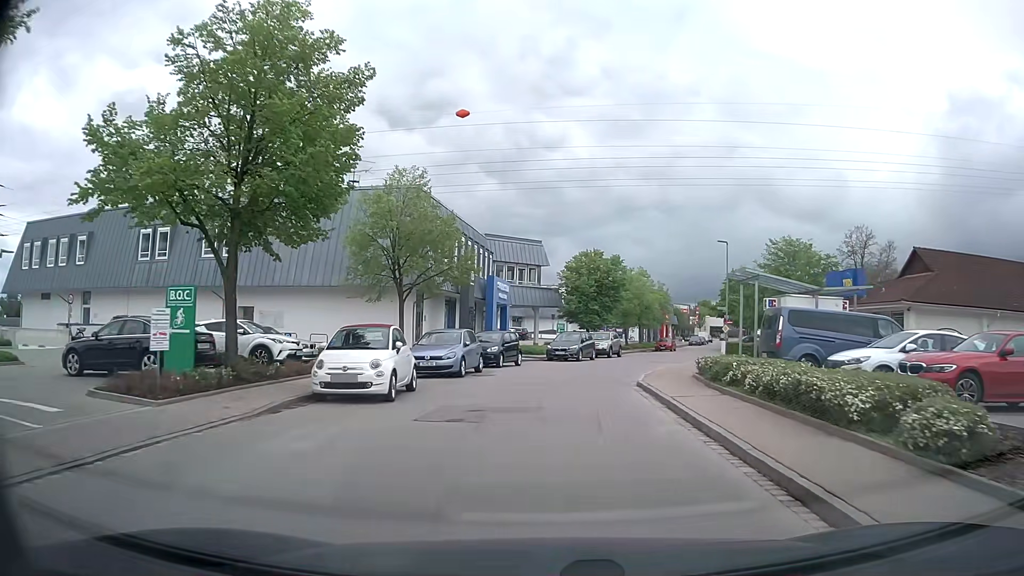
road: tertiary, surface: asphalt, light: Day
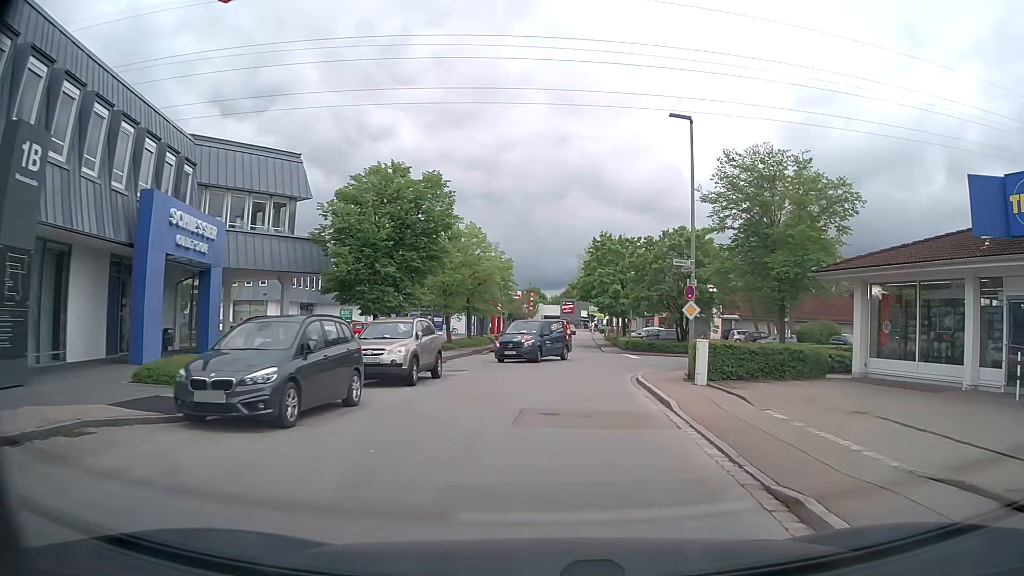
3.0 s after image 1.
(+2.4, +26.0) m; +15°
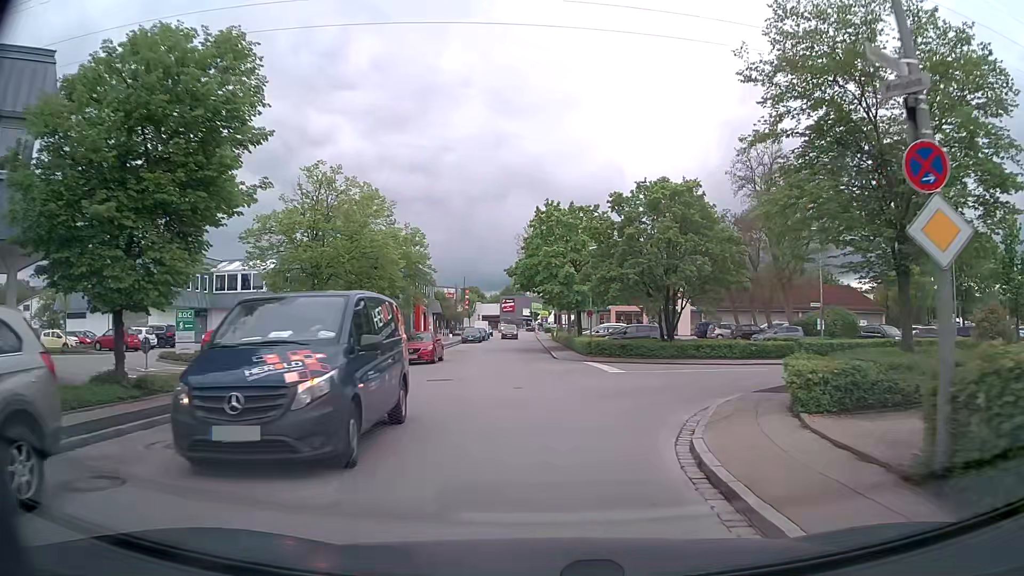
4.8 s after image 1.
(+0.8, +14.8) m; +6°
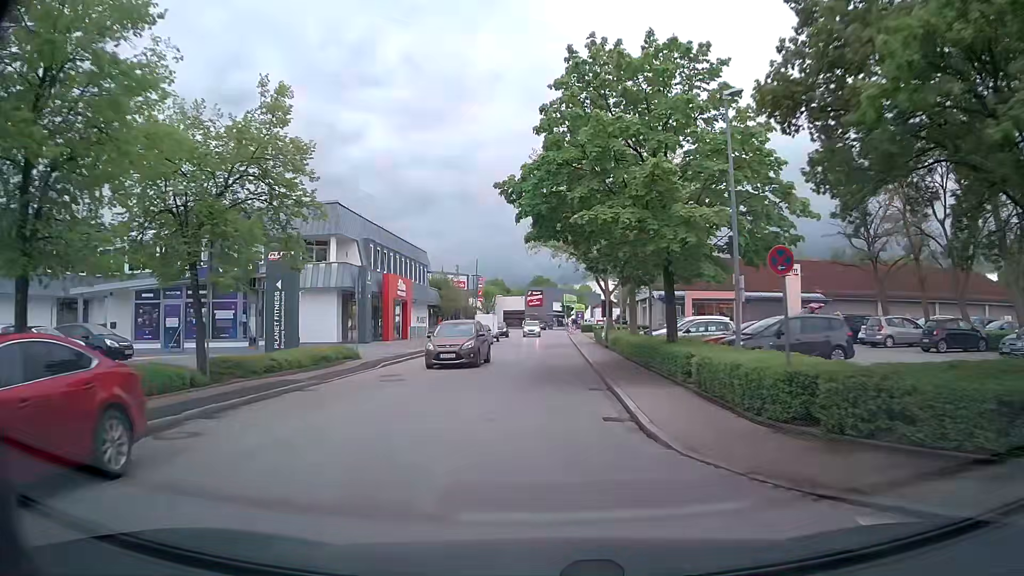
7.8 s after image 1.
(-0.6, +27.1) m; -4°
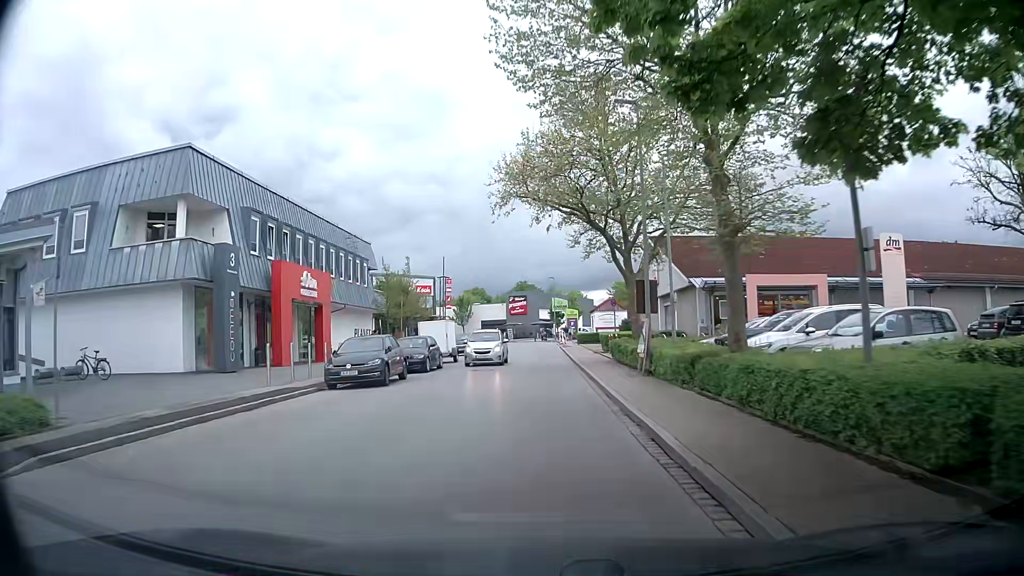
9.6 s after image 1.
(+0.2, +18.2) m; +1°
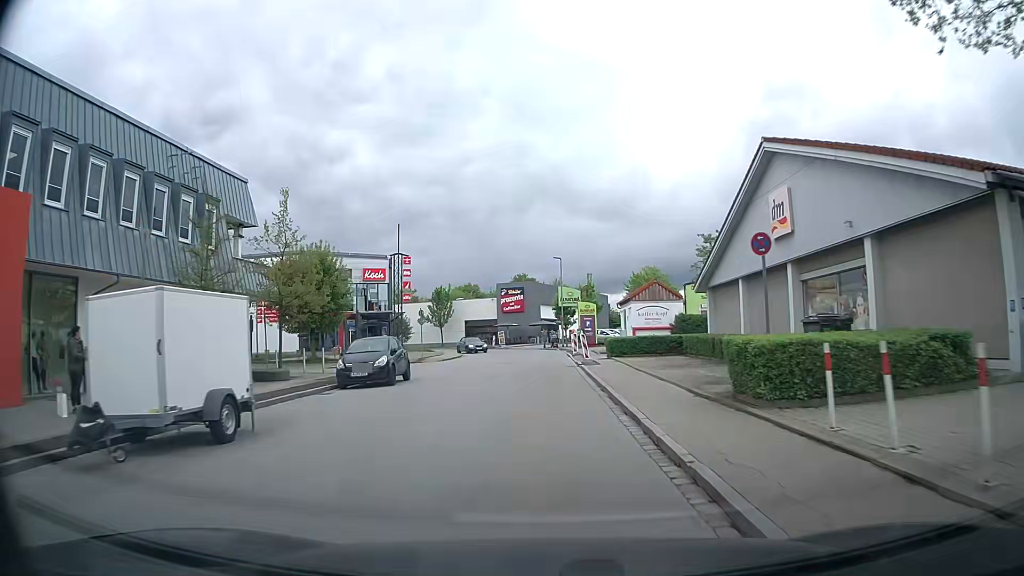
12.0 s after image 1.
(+0.1, +25.0) m; 0°
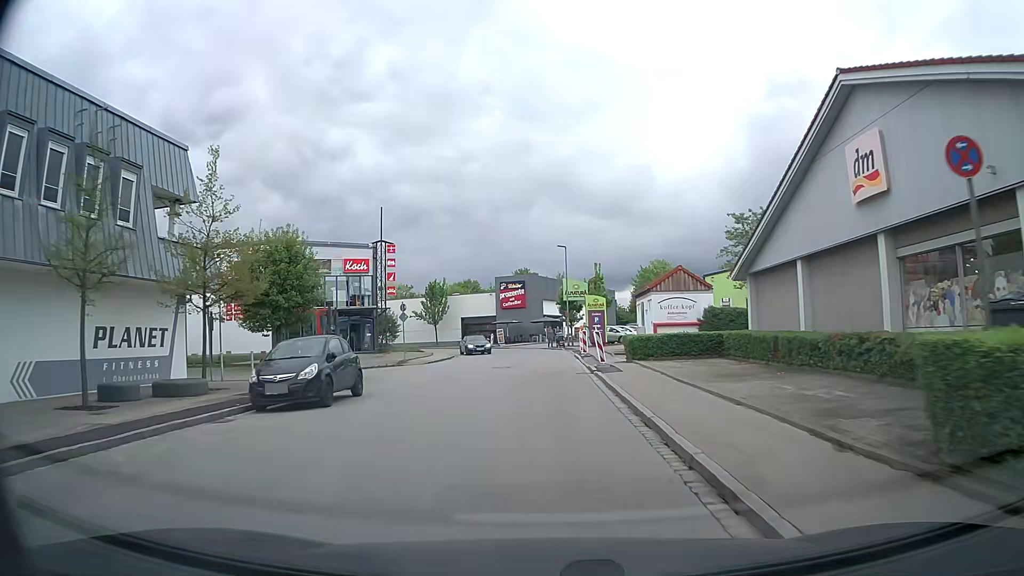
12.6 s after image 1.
(0.0, +6.3) m; 0°
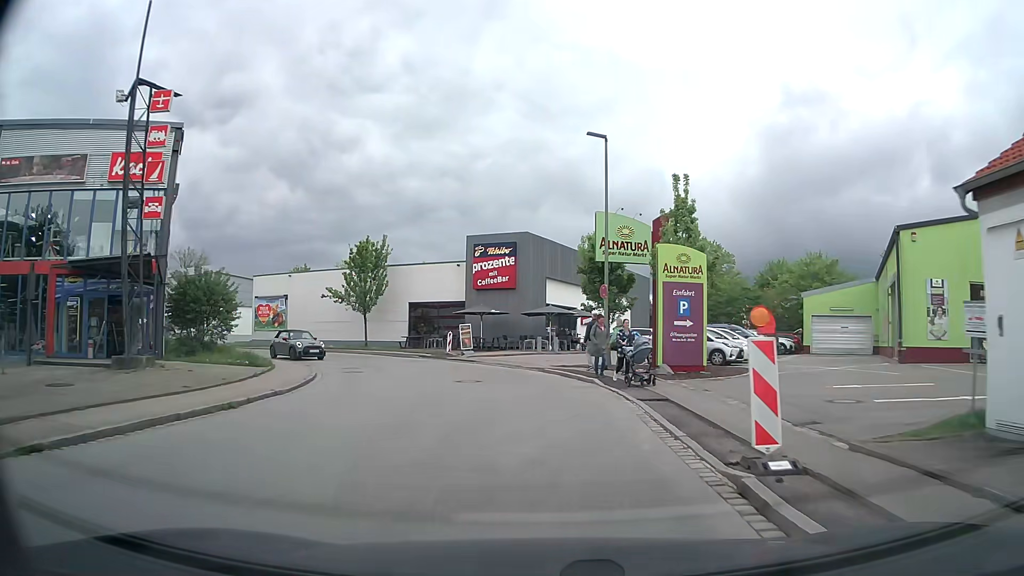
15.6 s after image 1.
(-0.2, +30.2) m; 0°
(0, +10) (-1, +20) (-5, +29) (-11, +37) (-19, +43) (-28, +47) (-37, +51) (-46, +55) (-55, +59) (-65, +63) m
